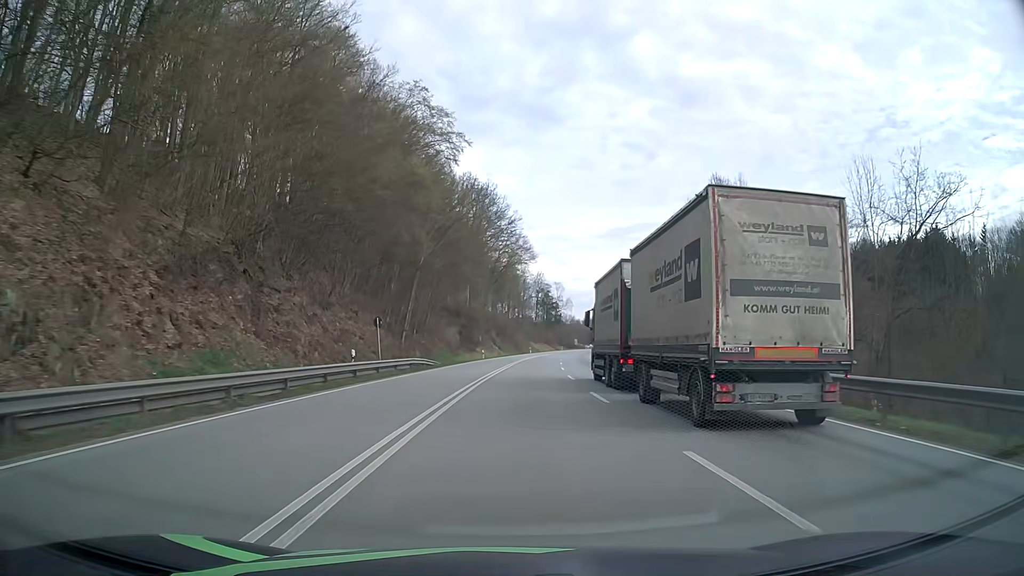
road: primary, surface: asphalt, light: Day
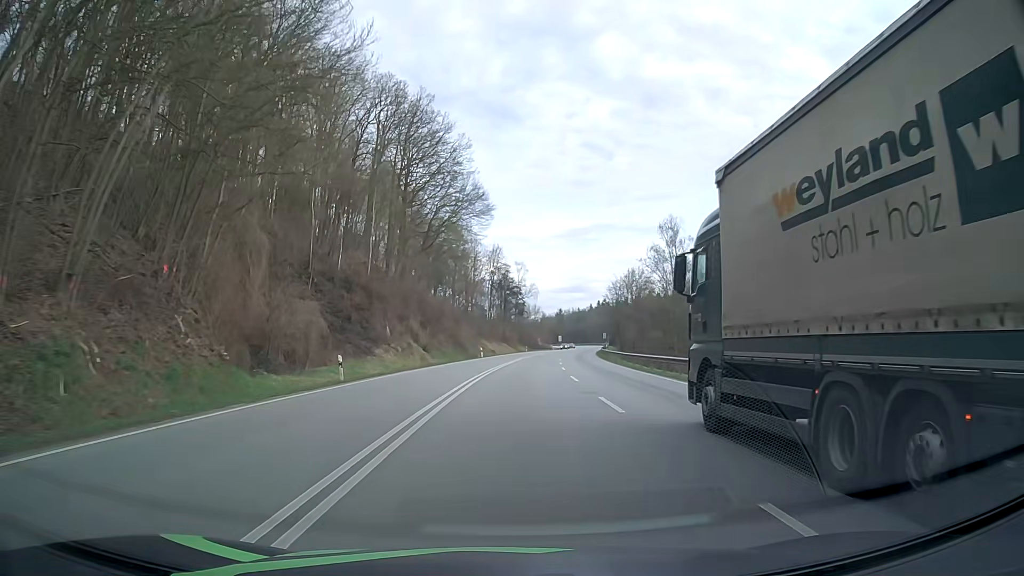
(+1.6, +50.5) m; +4°
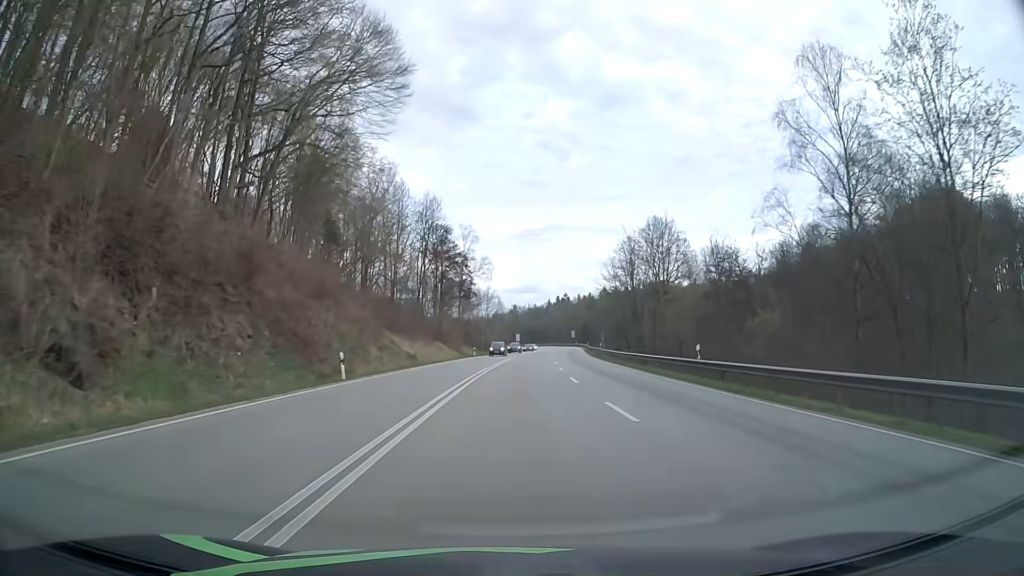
(+1.6, +49.5) m; +4°
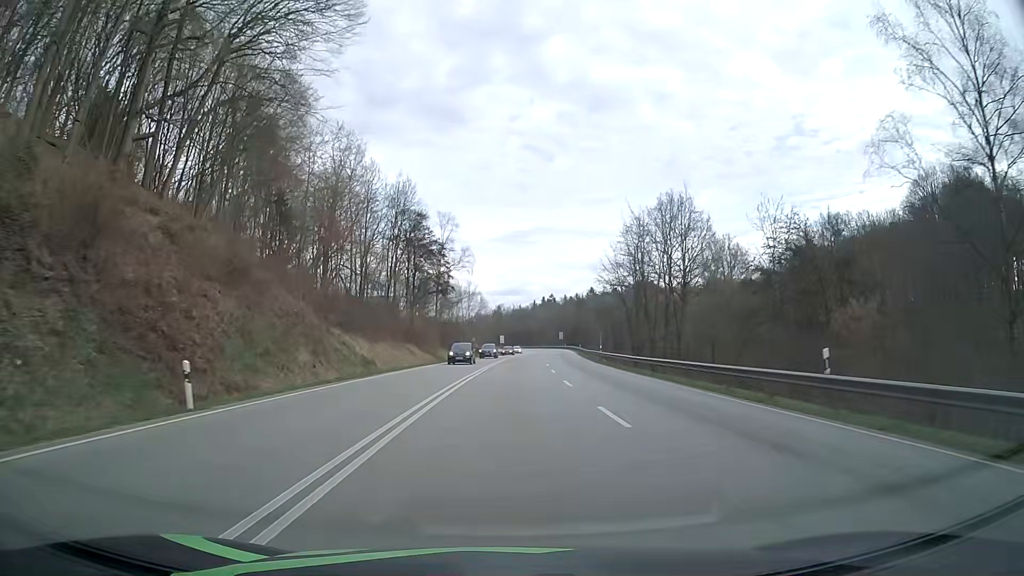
(+0.1, +12.4) m; +1°
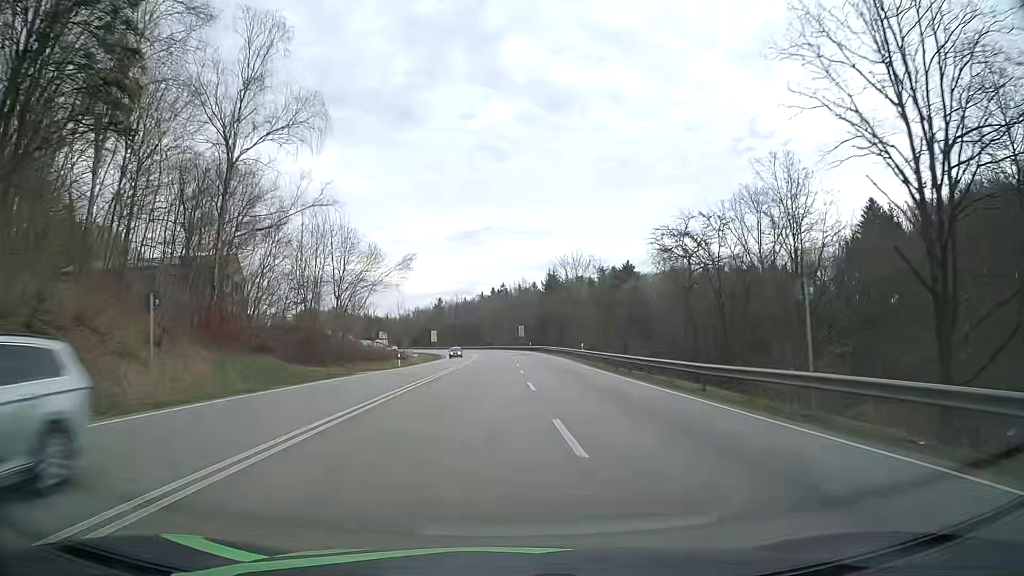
(+2.6, +62.3) m; +4°
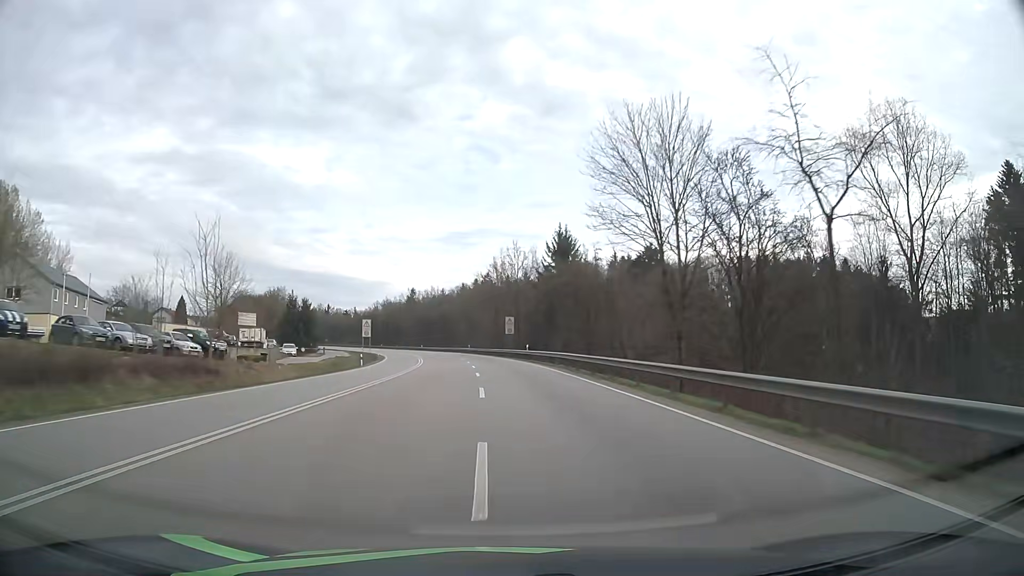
(+1.1, +50.6) m; +2°
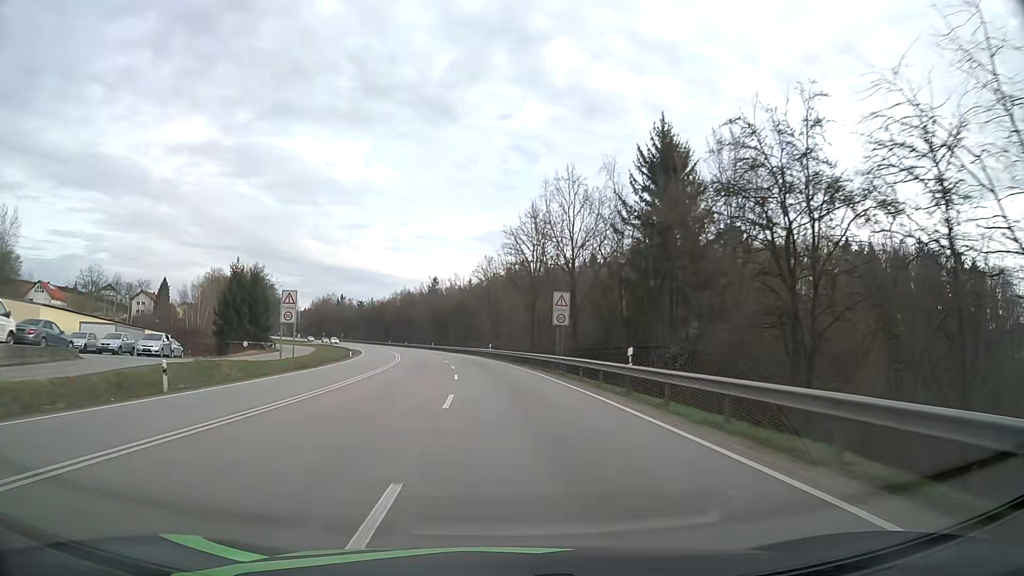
(-0.7, +38.3) m; -3°
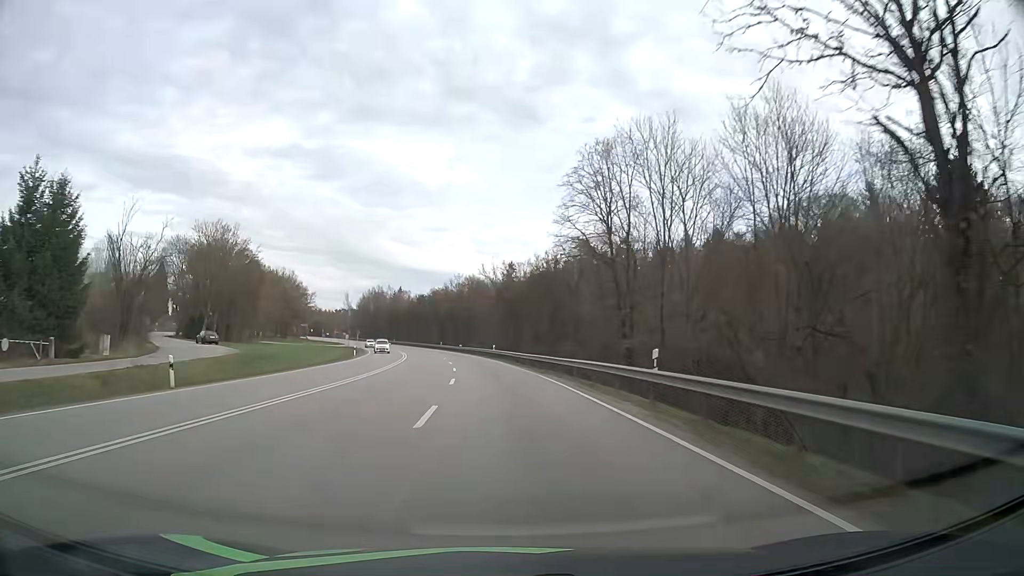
(-2.8, +51.1) m; -7°
(0, +10) (0, +20) (-1, +30) (-2, +40) (-3, +50) (-4, +60) (-5, +70) (-7, +80) (-9, +89) (-11, +99) m
